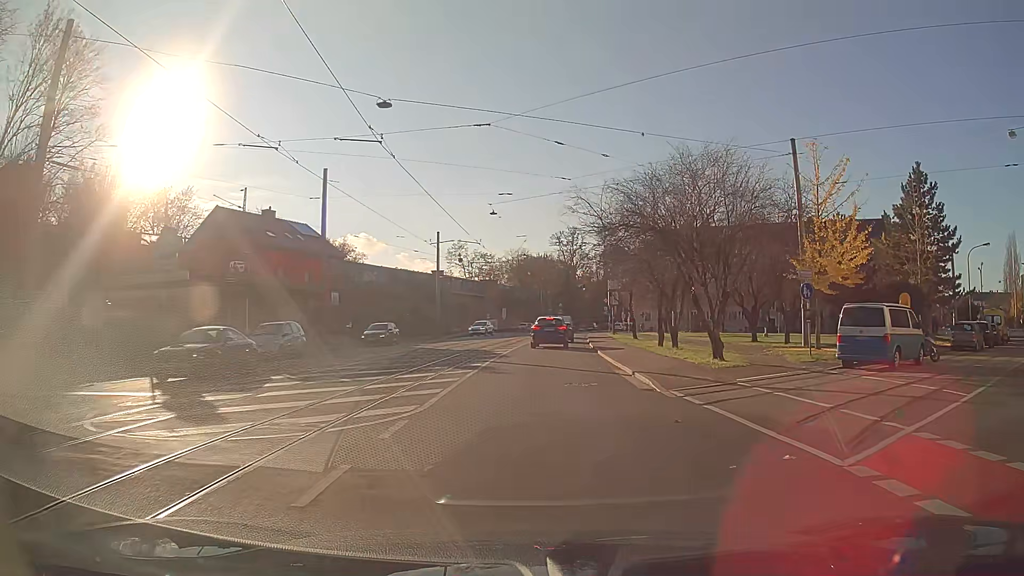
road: primary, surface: asphalt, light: Day
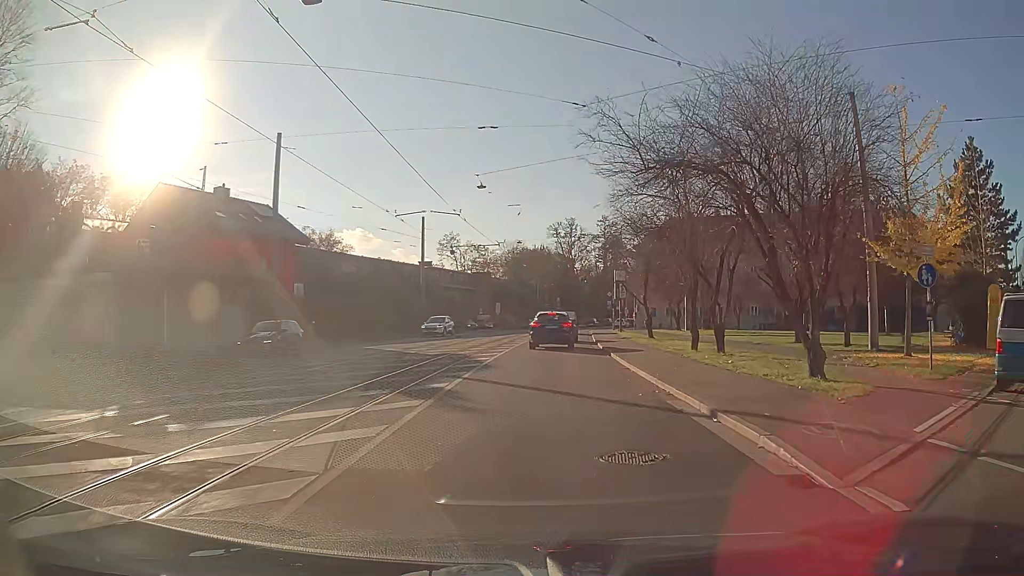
(+0.1, +8.1) m; +1°
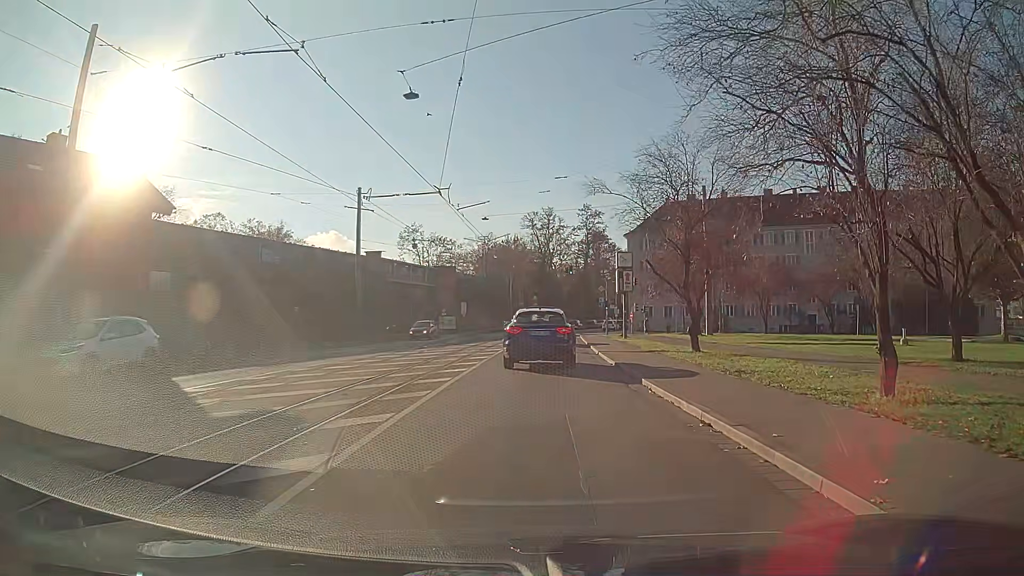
(+0.2, +16.5) m; +2°
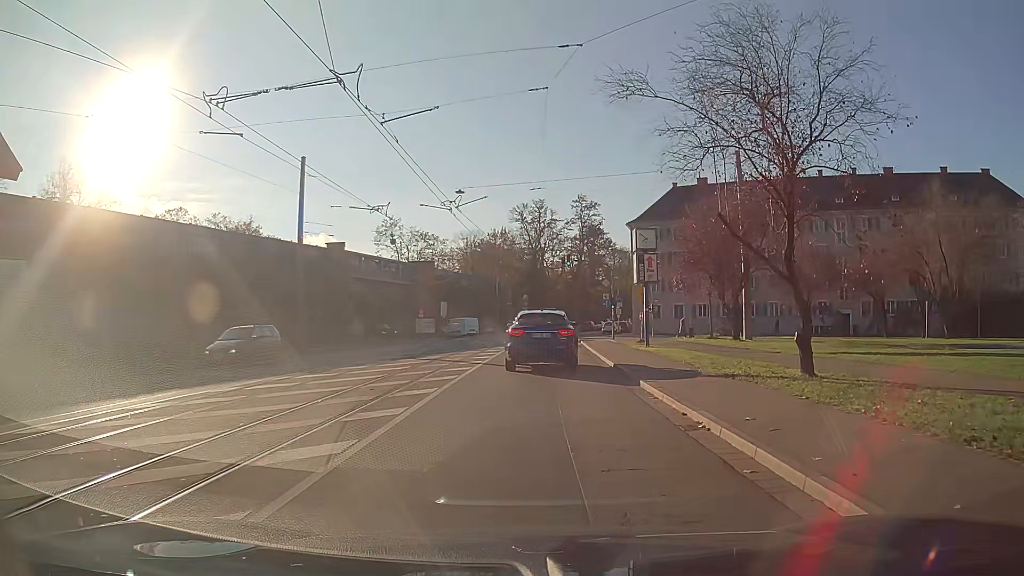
(0.0, +11.4) m; +1°
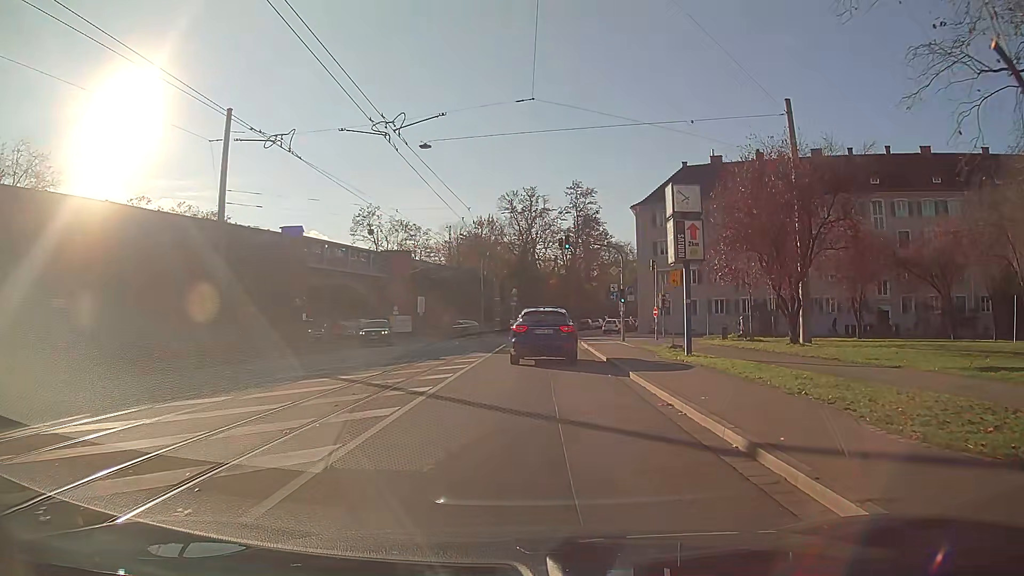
(0.0, +10.1) m; 0°
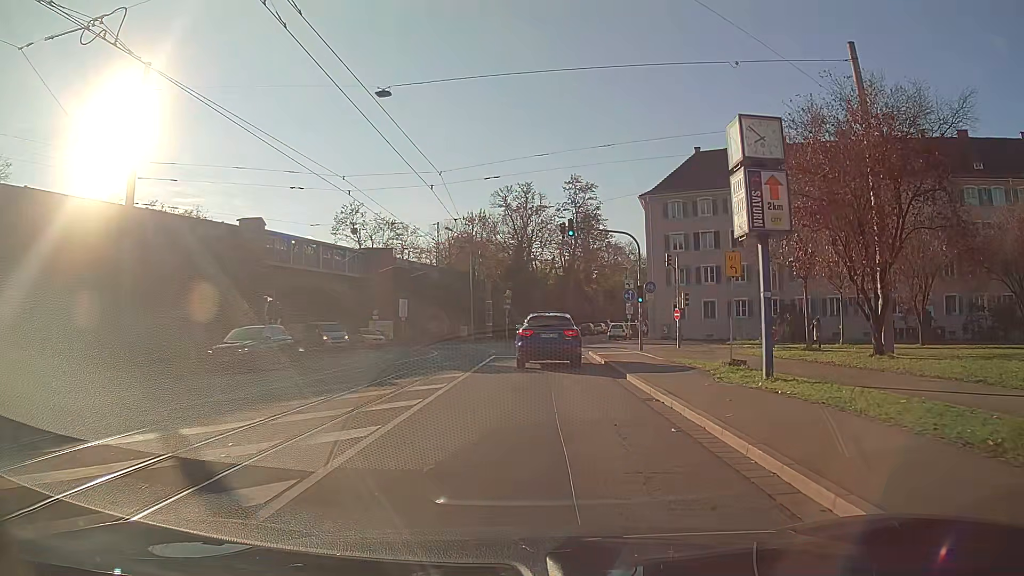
(0.0, +7.9) m; +1°
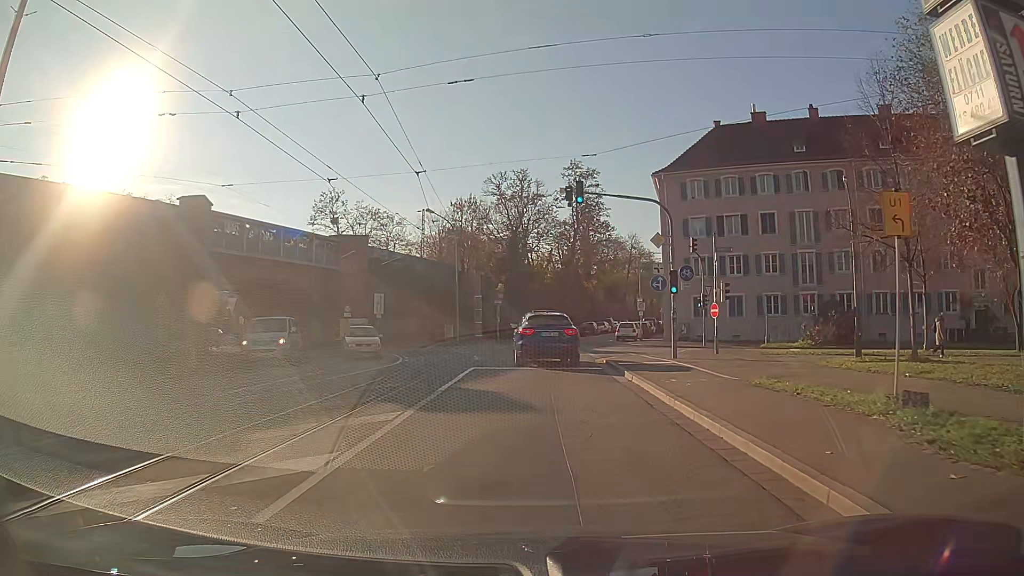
(0.0, +8.5) m; 0°
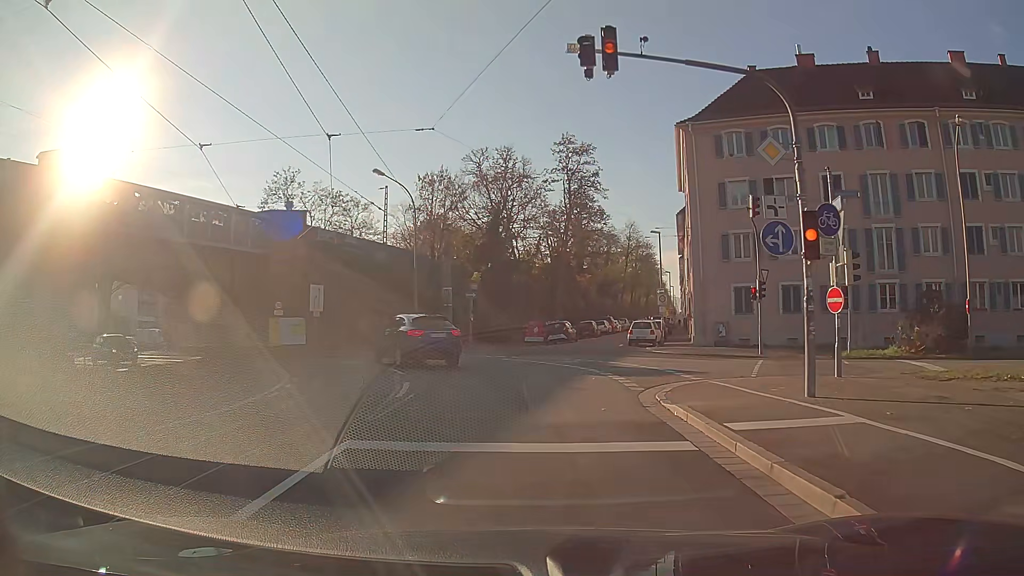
(+0.1, +12.9) m; +1°
